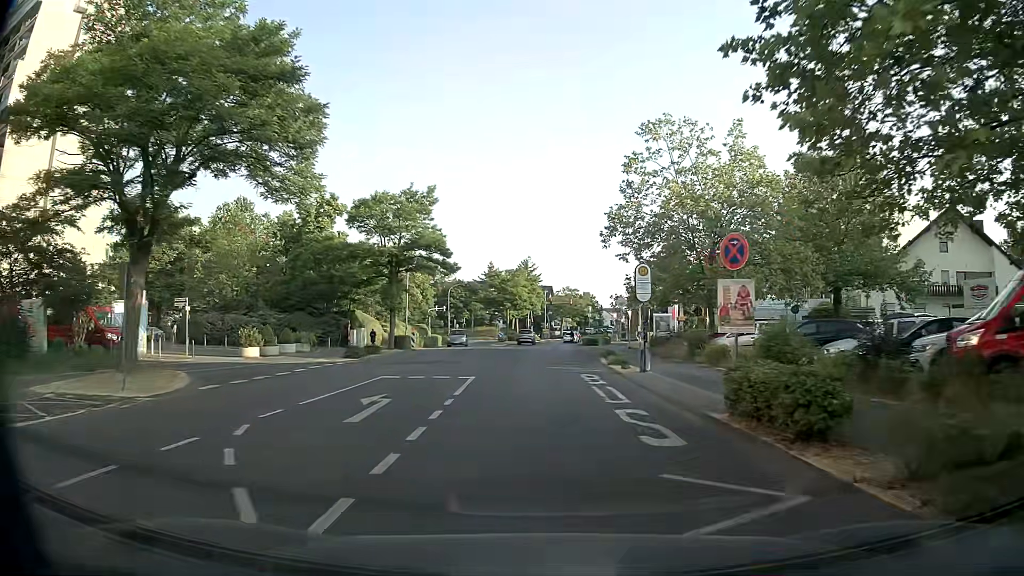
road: tertiary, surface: asphalt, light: Day
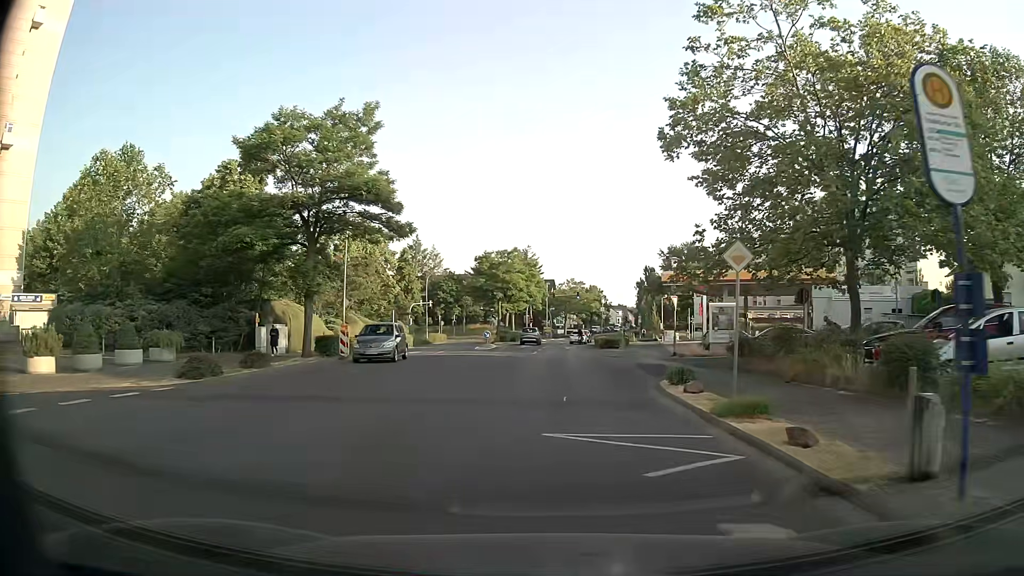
(0.0, +17.2) m; 0°
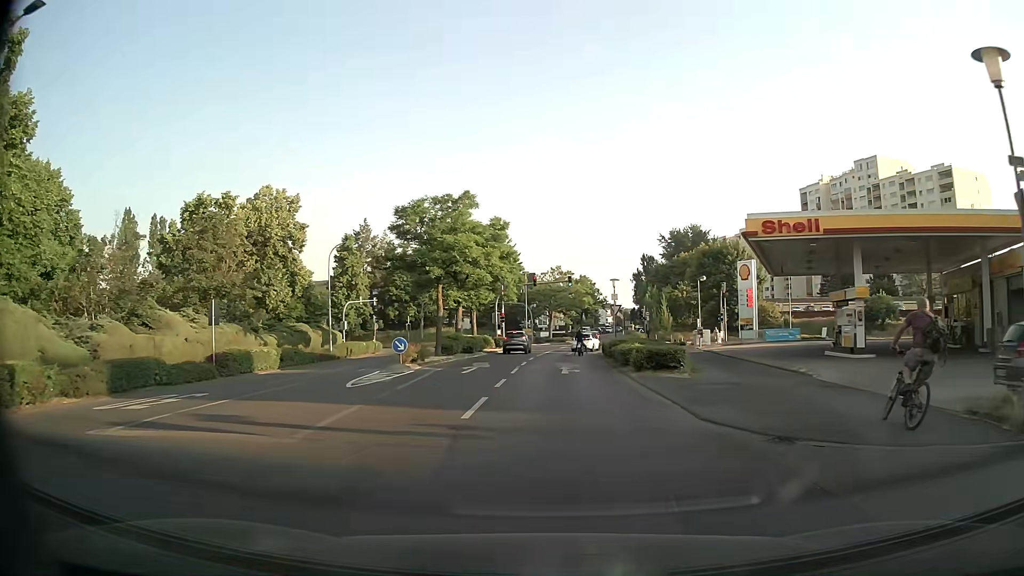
(+0.2, +27.2) m; +2°
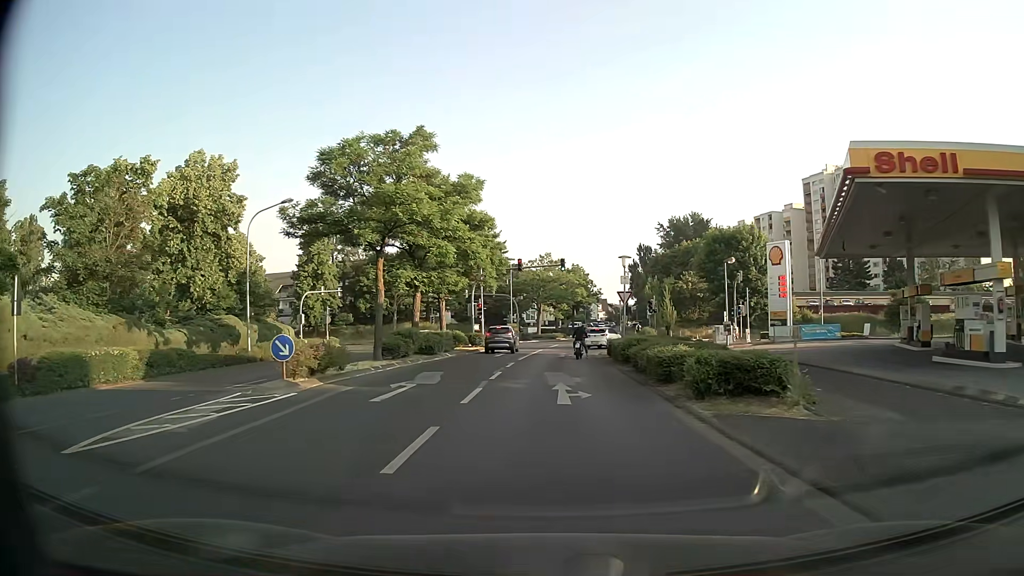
(+0.1, +11.0) m; +1°
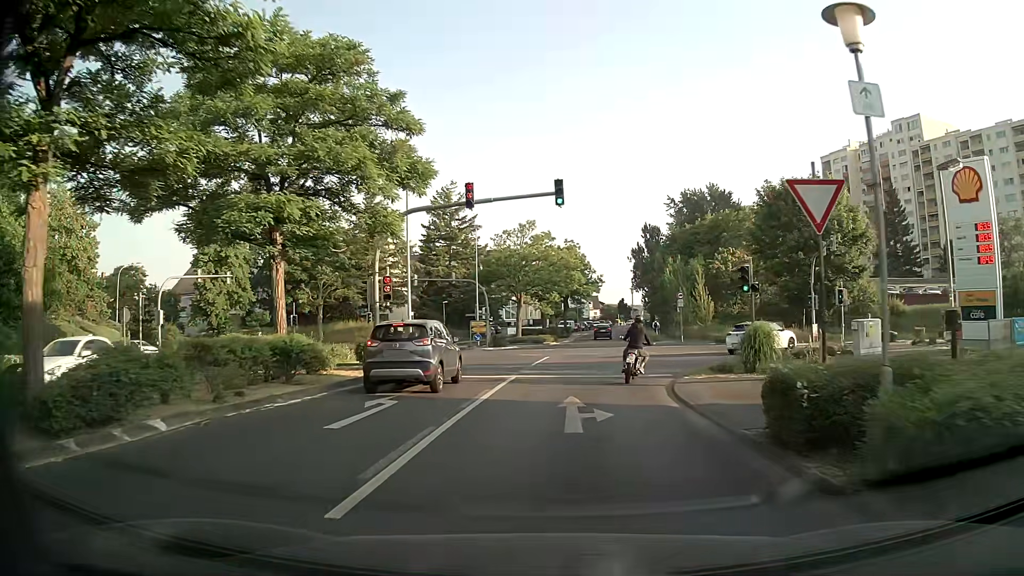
(+0.3, +25.5) m; +1°
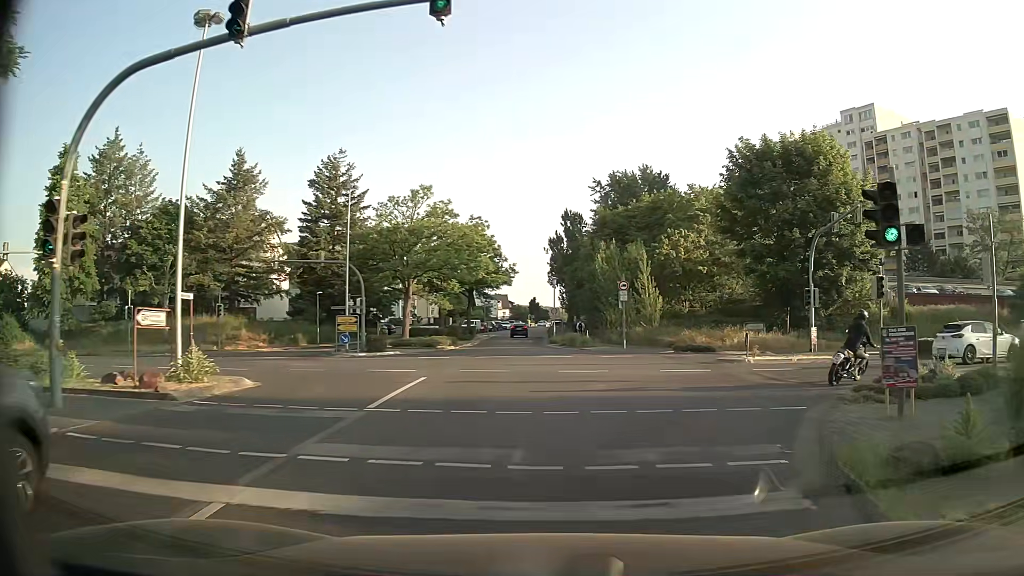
(+0.7, +14.2) m; +7°
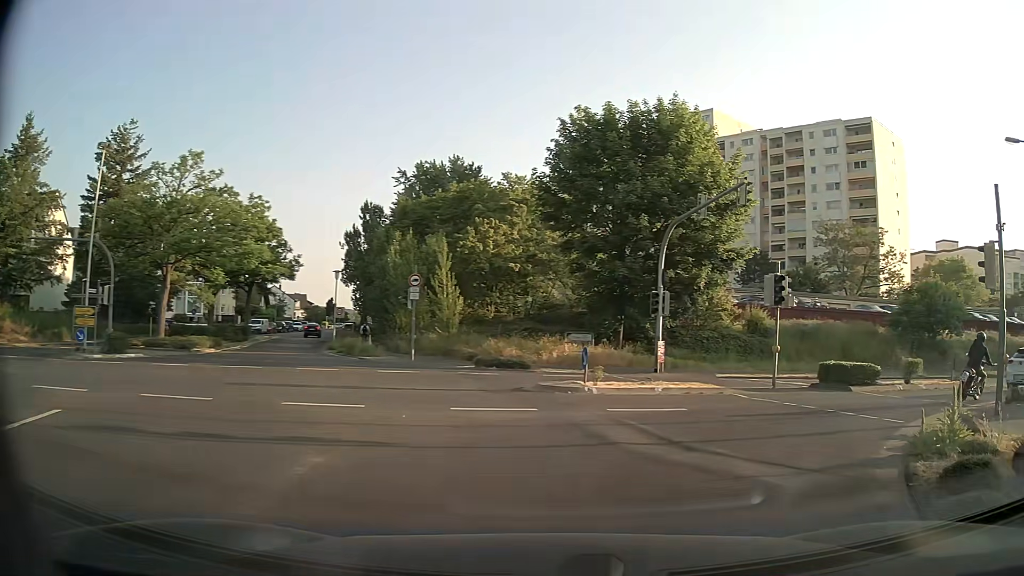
(+1.0, +8.2) m; +17°
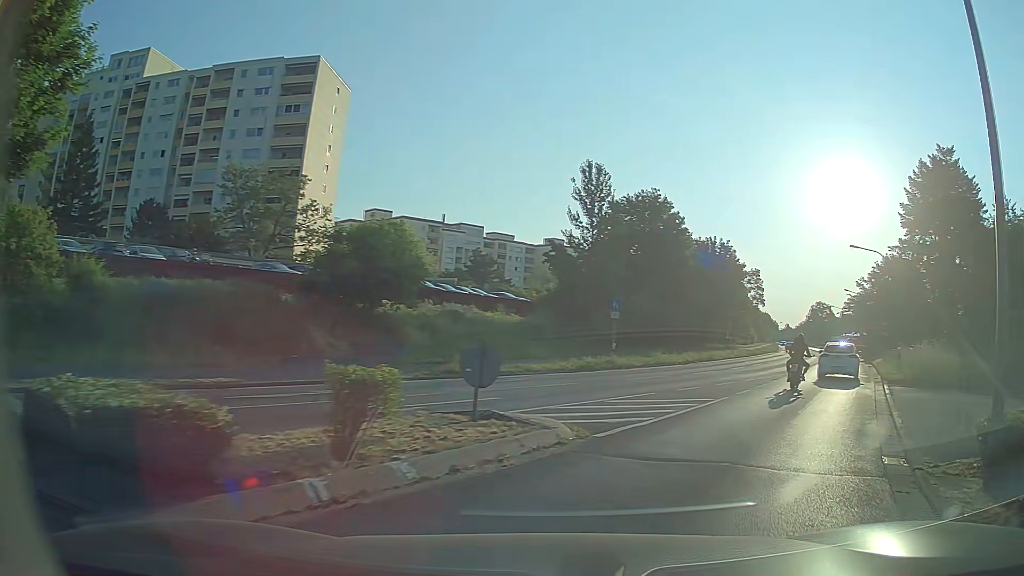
(+6.8, +14.5) m; +51°
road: secondary
(+2, +10) (+6, +19) (+11, +28) (+15, +37) (+20, +46) (+24, +55) (+28, +64) (+32, +73) (+36, +82) (+39, +92) m
